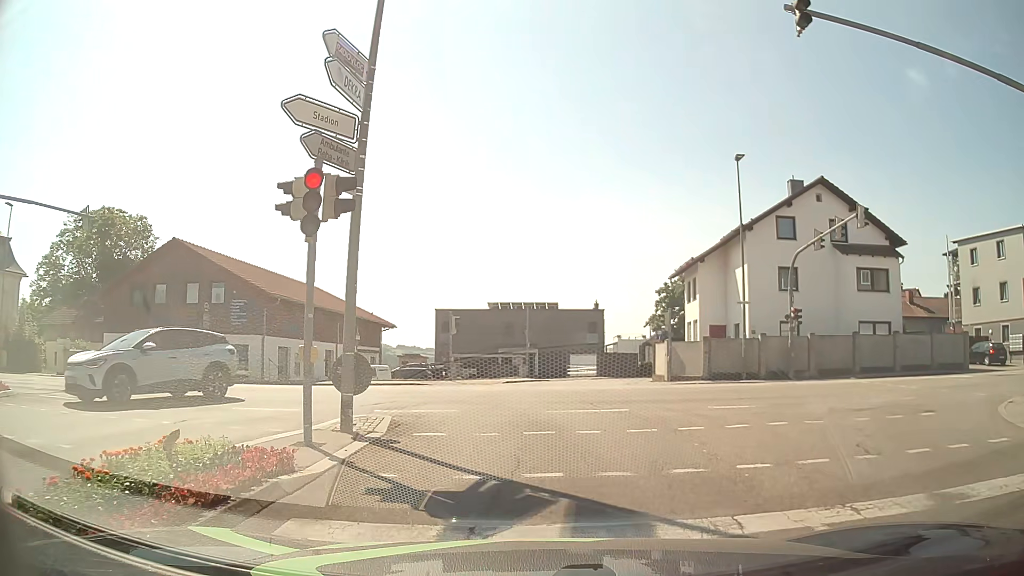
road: tertiary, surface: asphalt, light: Day
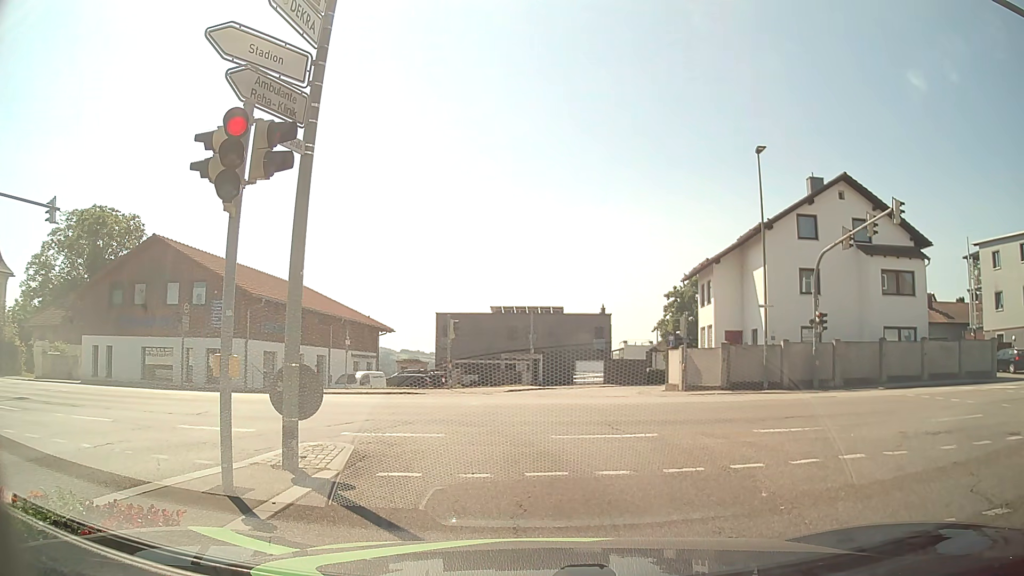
(0.0, +2.3) m; +1°
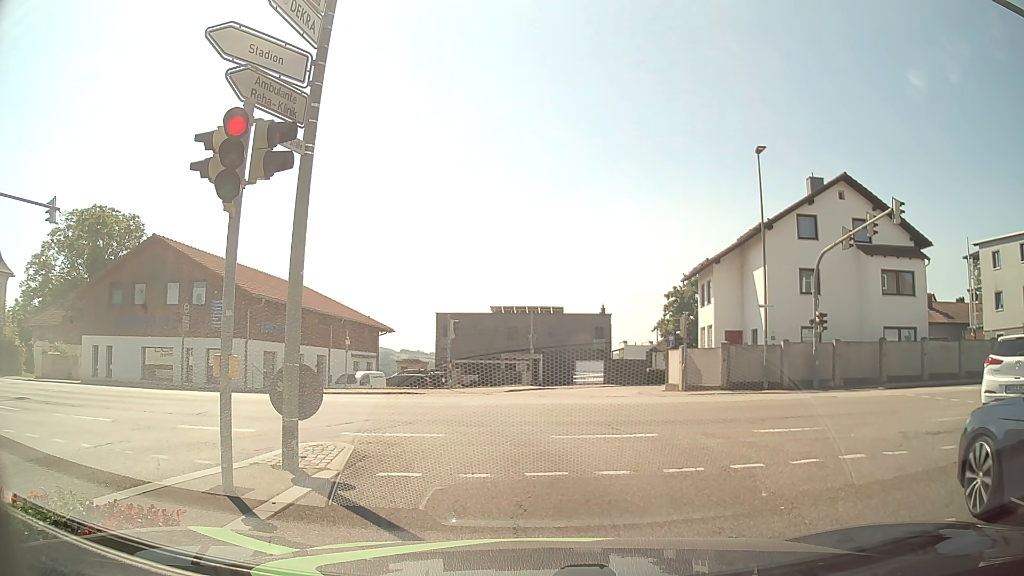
(0.0, 0.0) m; 0°
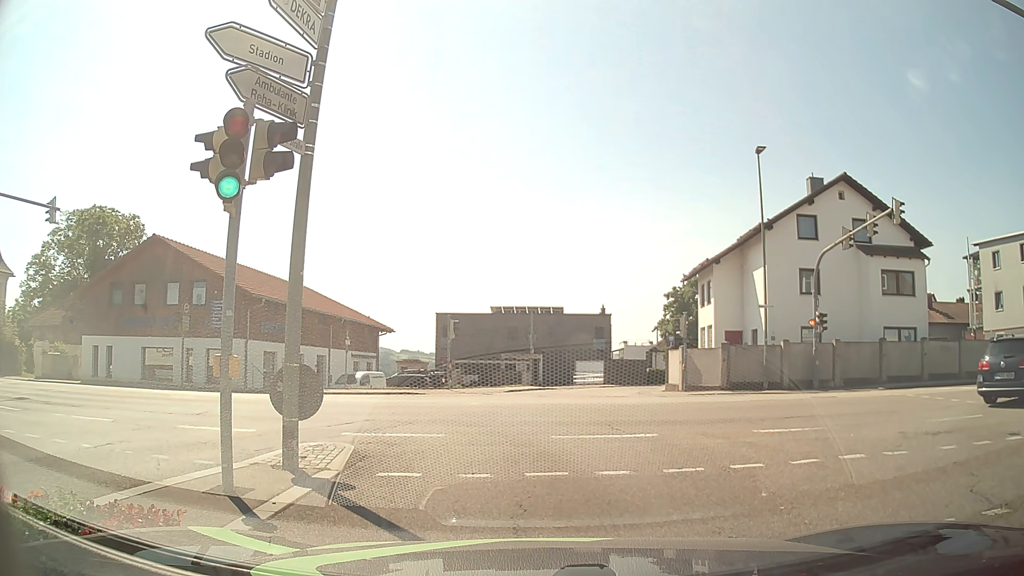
(0.0, 0.0) m; 0°
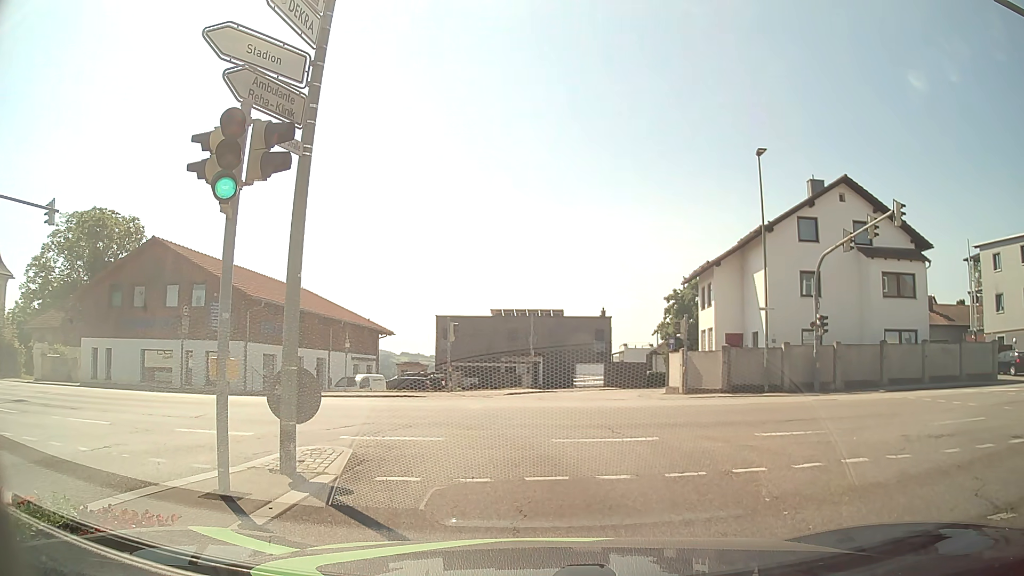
(0.0, +0.1) m; 0°
